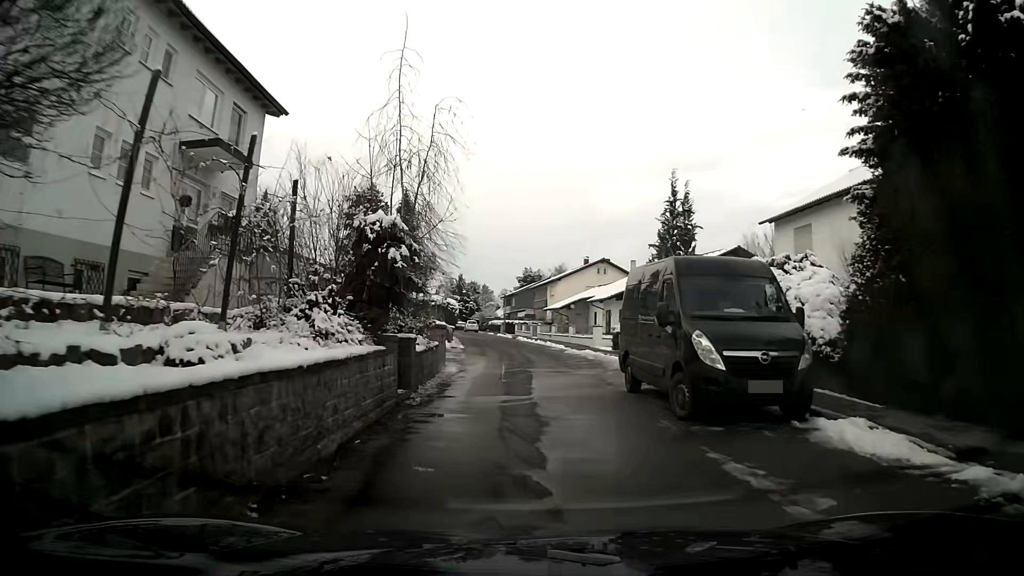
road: residential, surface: asphalt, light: Day
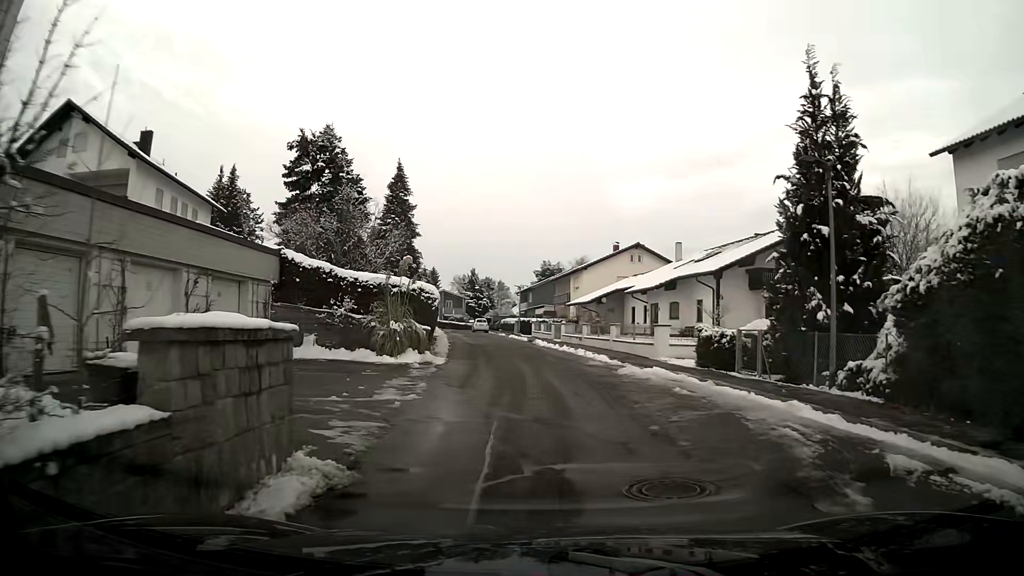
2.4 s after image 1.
(-0.3, +13.5) m; -2°
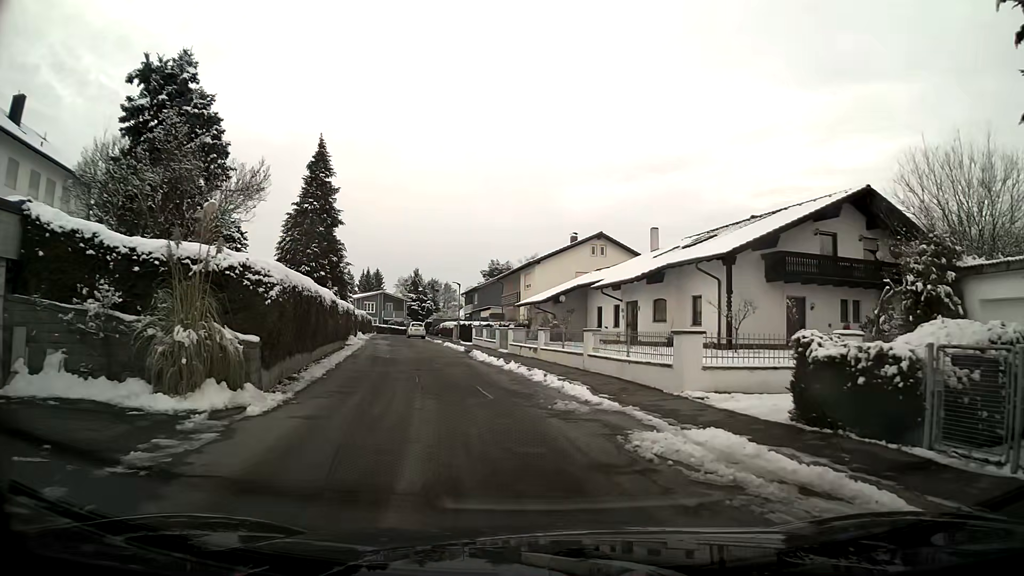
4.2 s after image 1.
(+0.5, +10.4) m; +3°
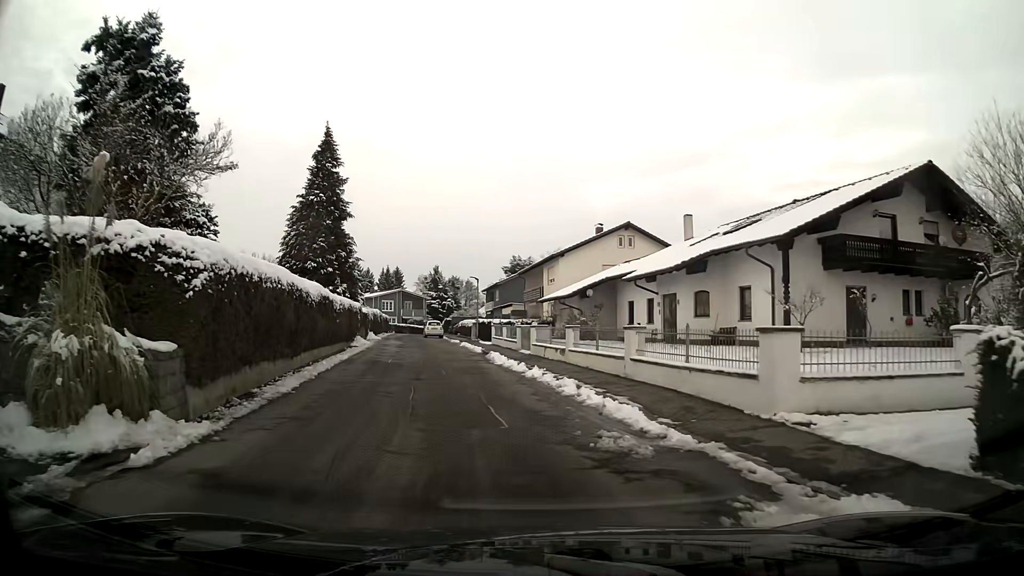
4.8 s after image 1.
(0.0, +3.7) m; -2°
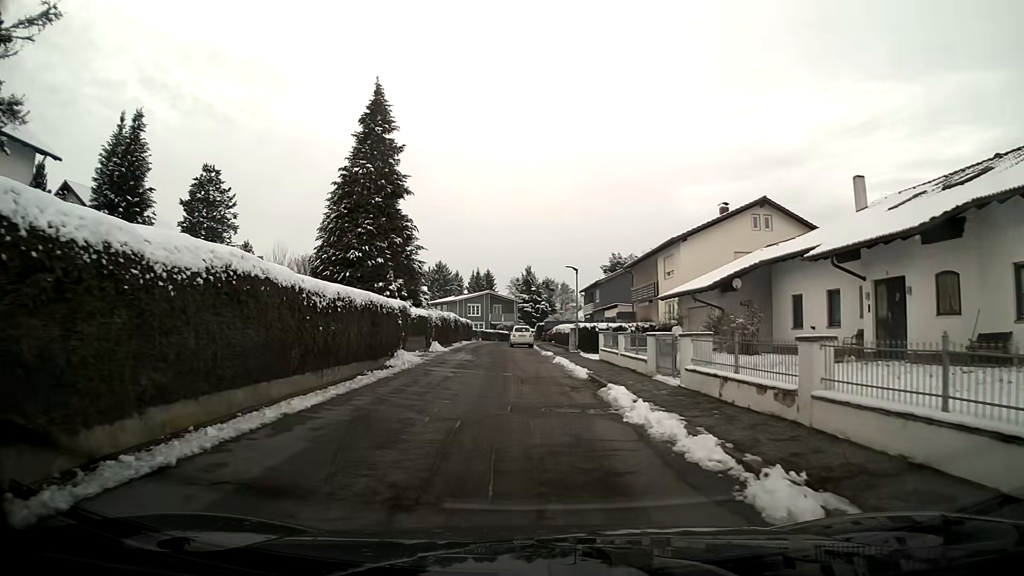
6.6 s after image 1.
(-0.8, +11.7) m; -7°
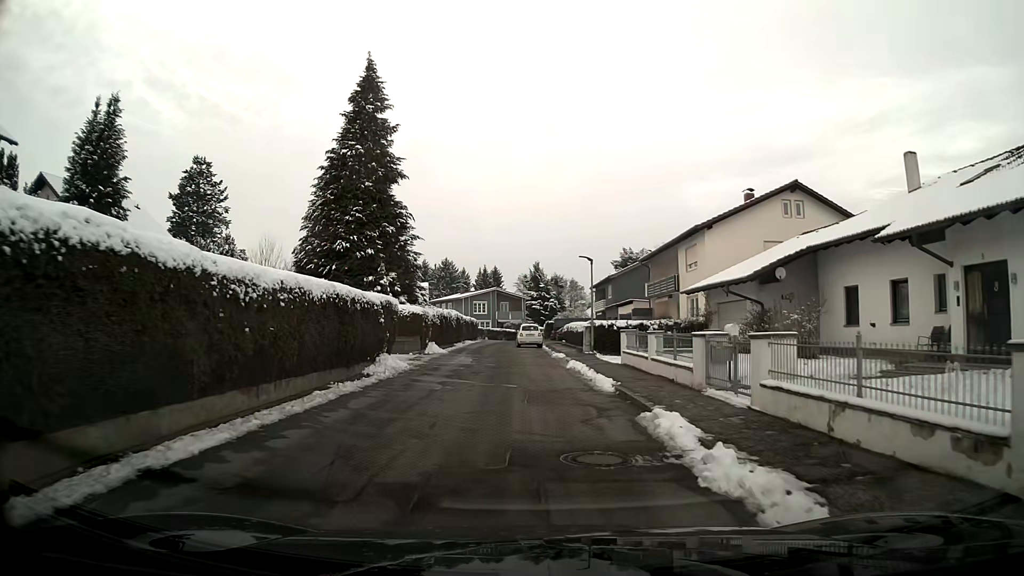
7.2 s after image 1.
(0.0, +4.0) m; -1°
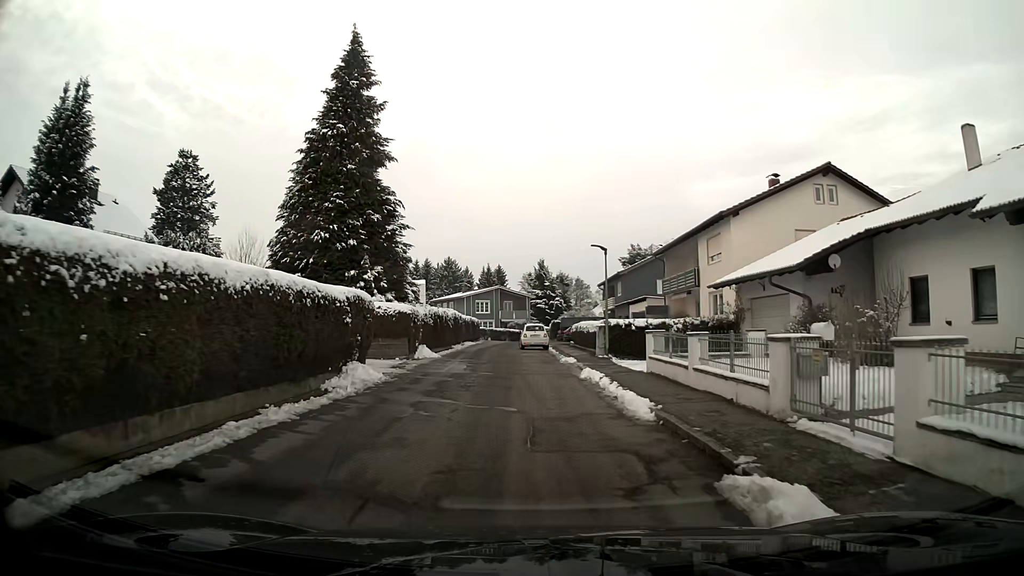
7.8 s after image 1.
(0.0, +4.0) m; 0°
